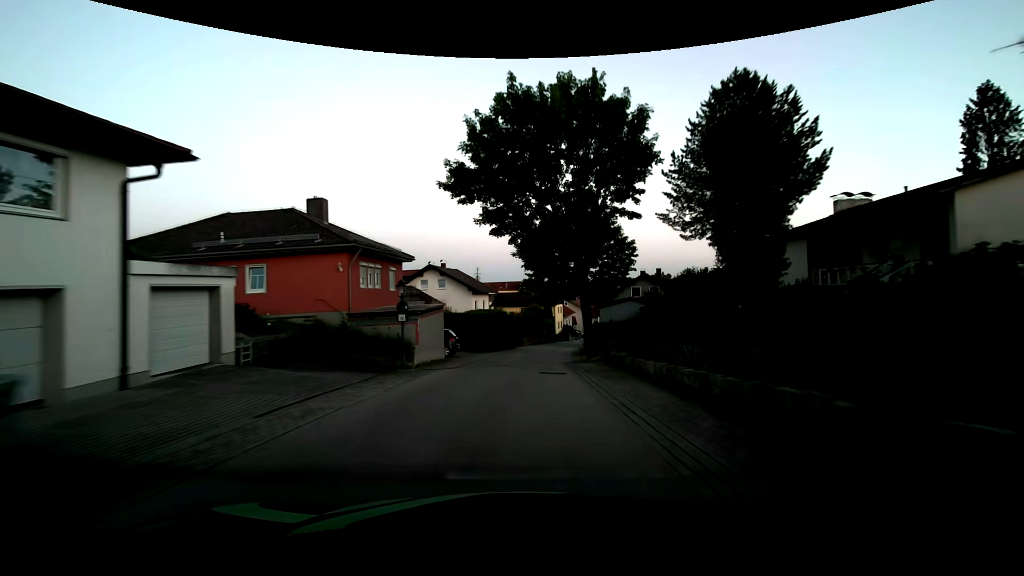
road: tertiary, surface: asphalt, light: Dusk
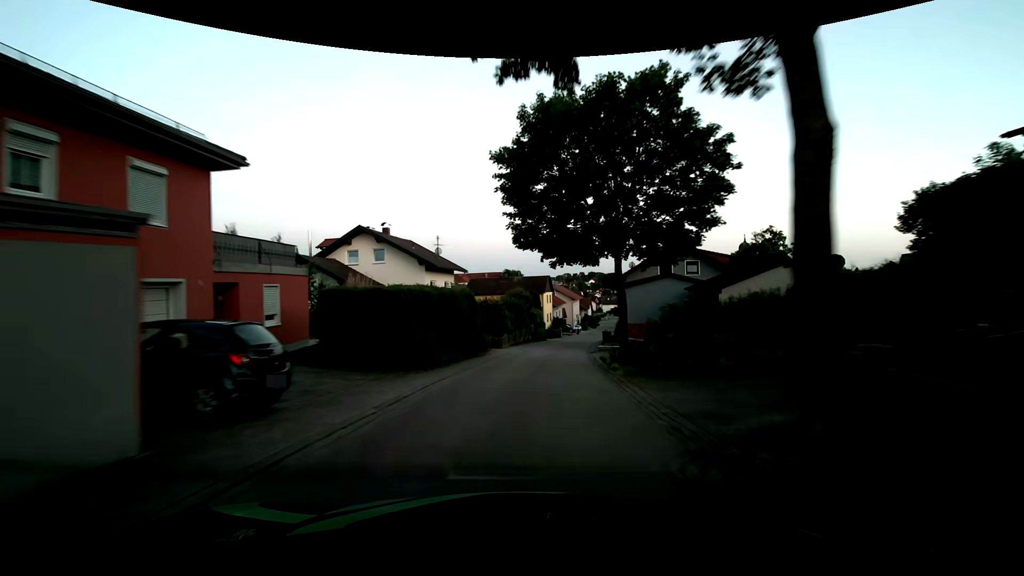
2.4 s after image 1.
(+0.3, +18.2) m; +1°
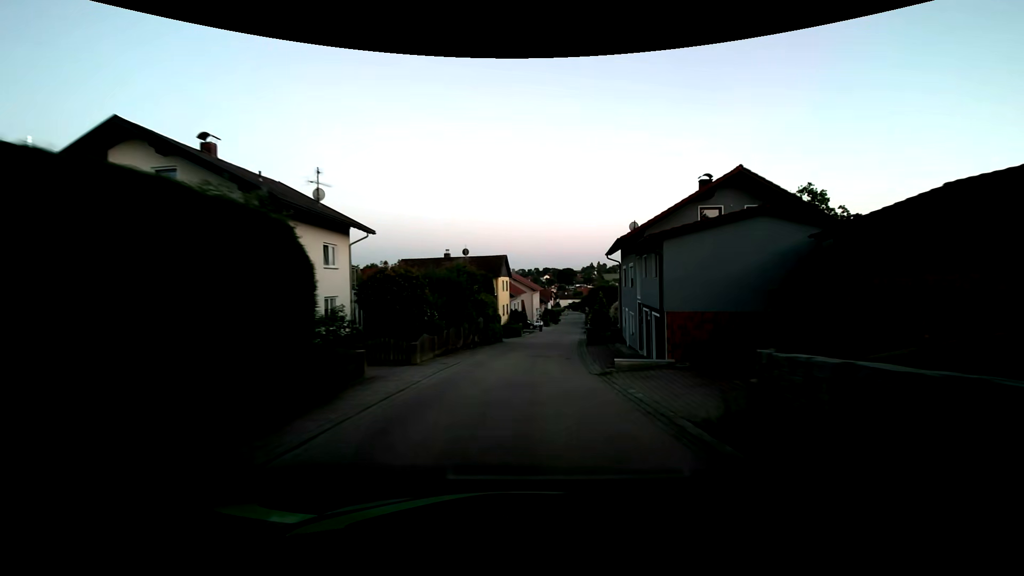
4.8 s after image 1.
(+0.9, +17.8) m; +5°
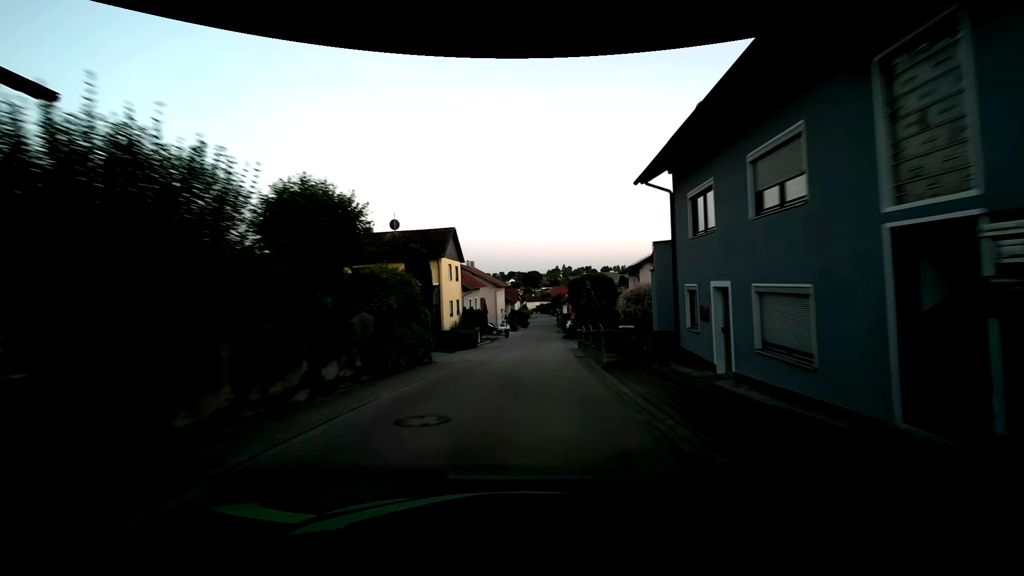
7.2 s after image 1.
(+0.8, +17.8) m; +5°
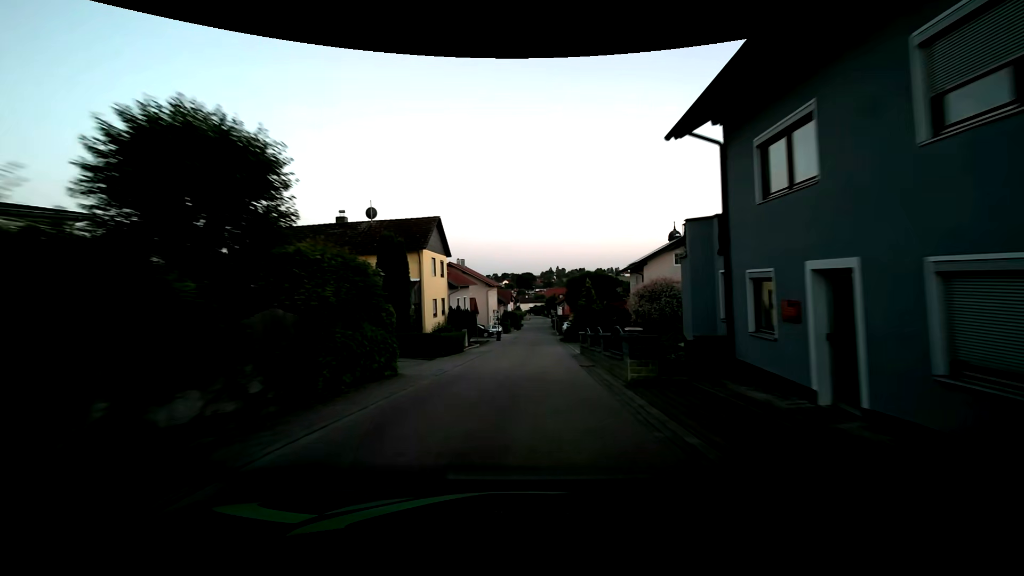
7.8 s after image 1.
(0.0, +4.4) m; +1°
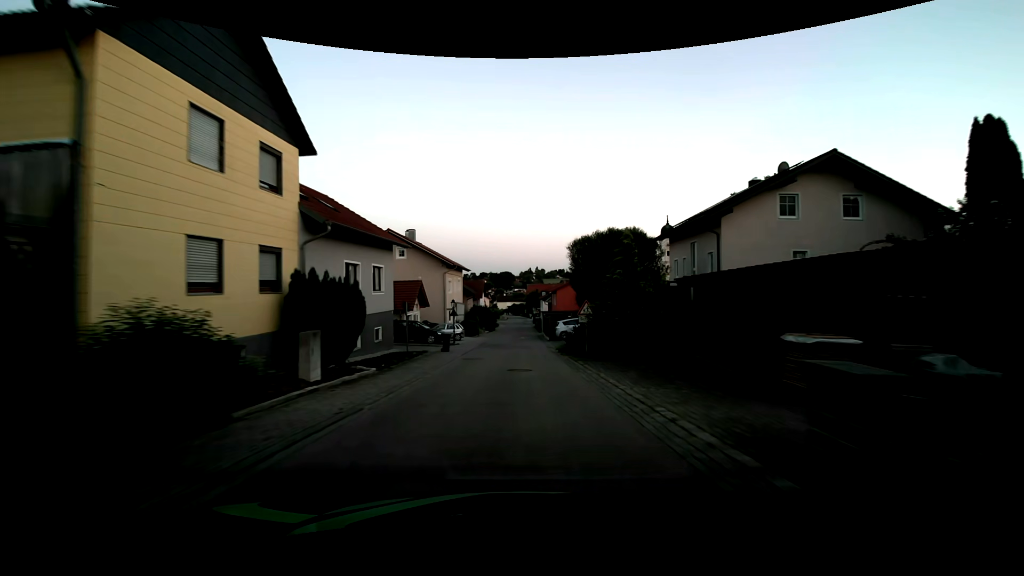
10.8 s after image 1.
(+0.3, +22.4) m; +2°
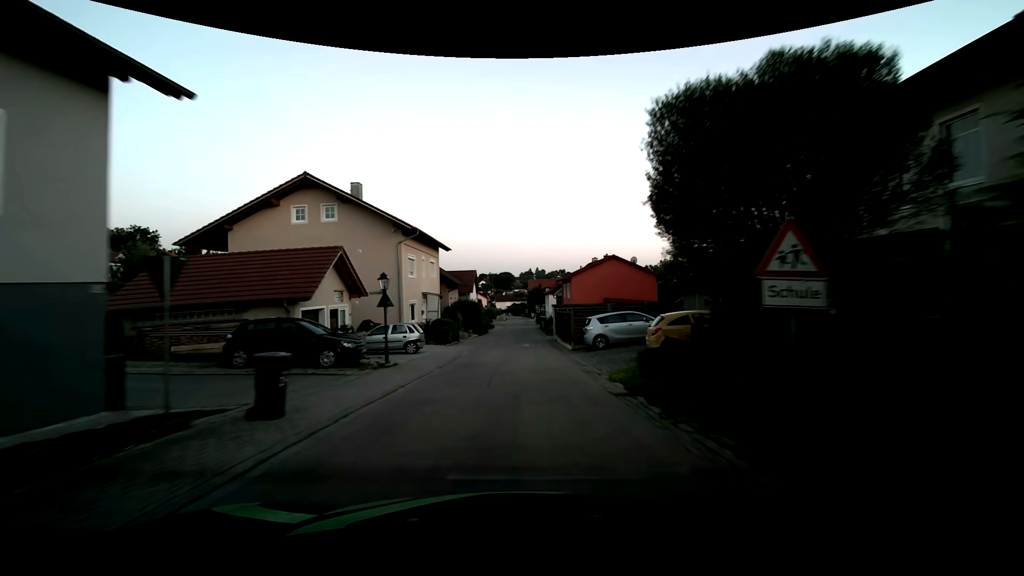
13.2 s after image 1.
(-0.1, +17.9) m; 0°
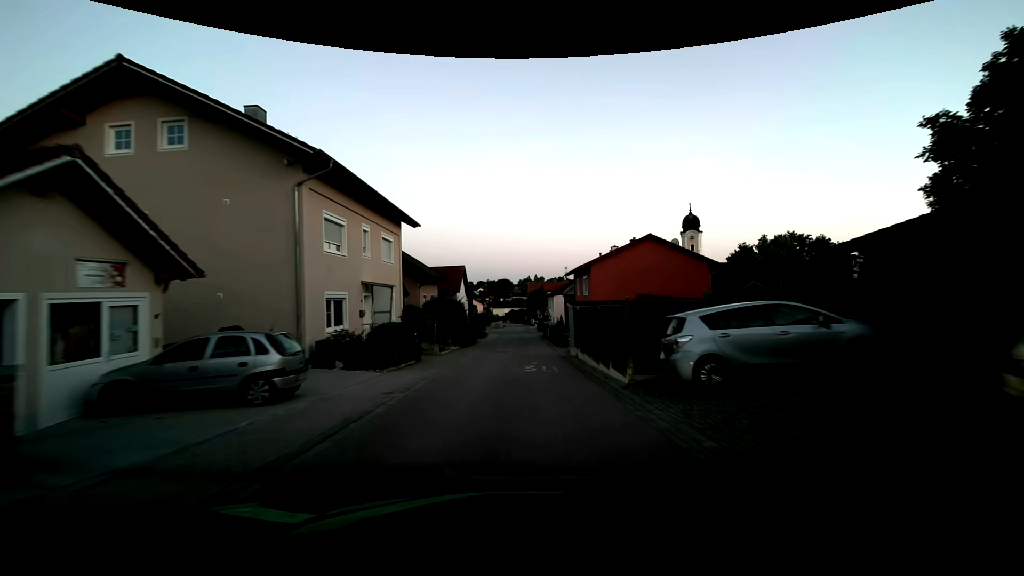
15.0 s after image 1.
(0.0, +13.4) m; 0°
(0, +10) (0, +20) (+1, +30) (+1, +40) (+1, +50) (+1, +60) (+1, +70) (+1, +80) (+1, +90) (+2, +100) m
